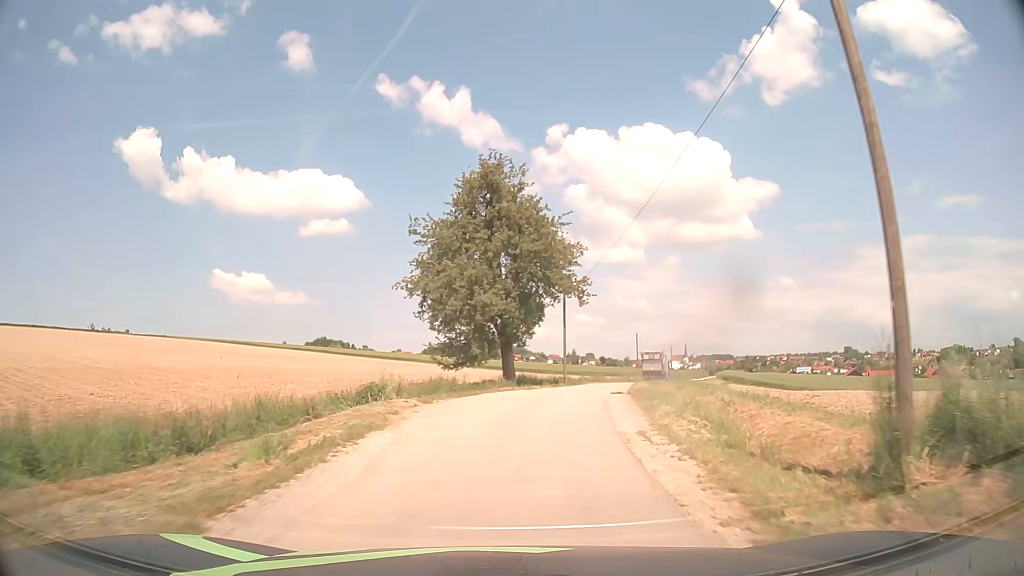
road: unclassified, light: Day
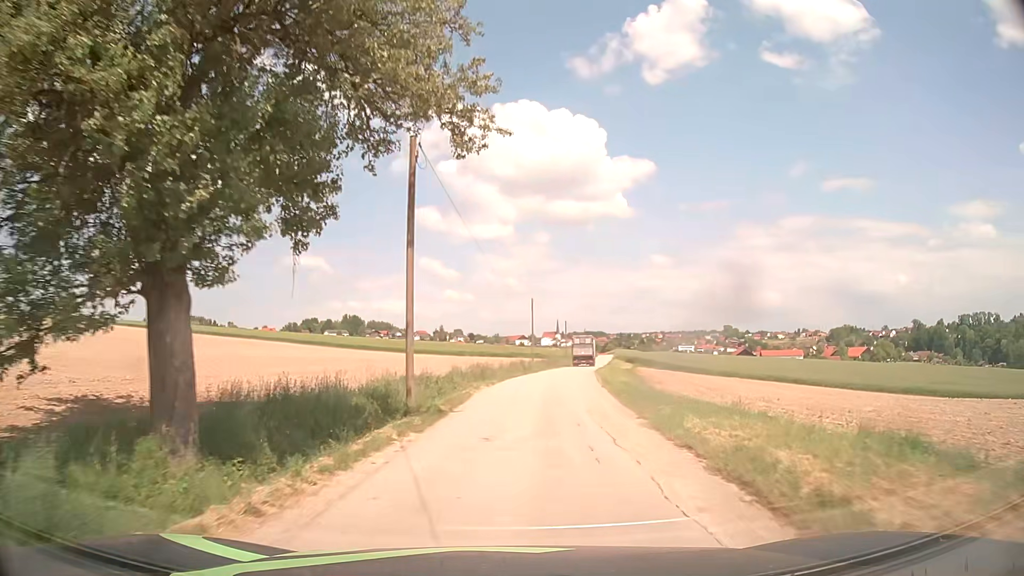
(+2.7, +27.7) m; +11°
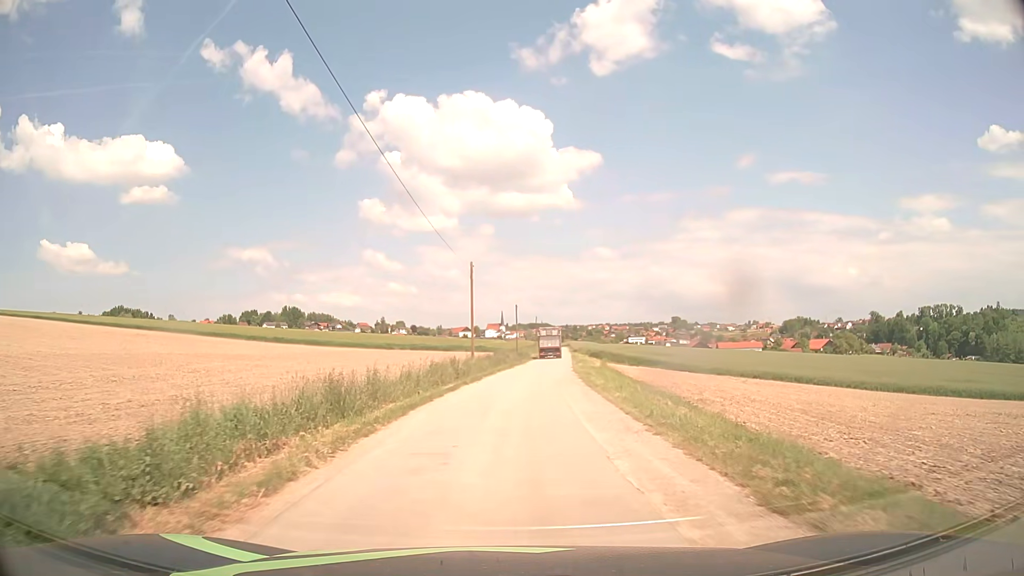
(+1.0, +21.5) m; +5°
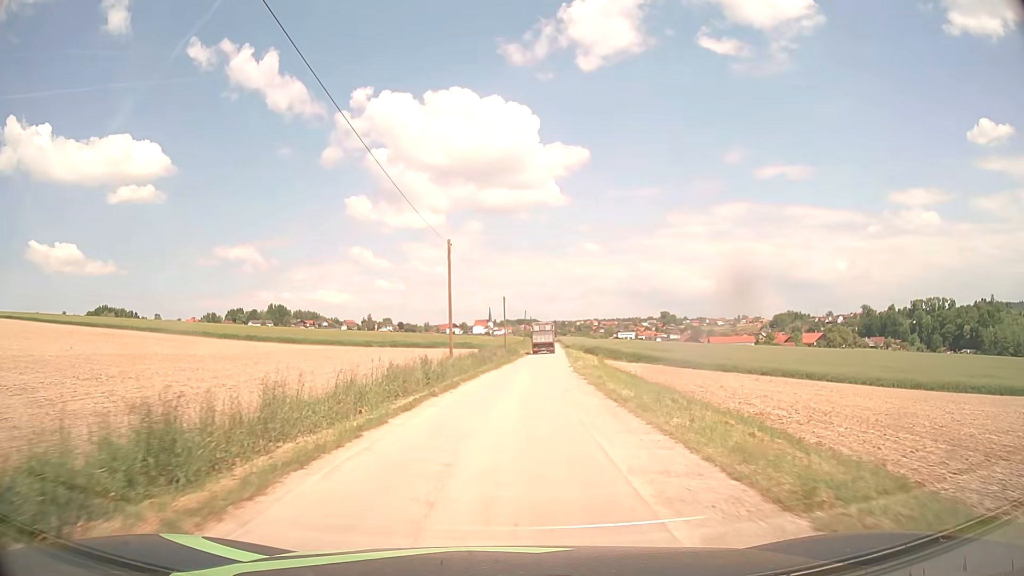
(+0.1, +7.4) m; +1°
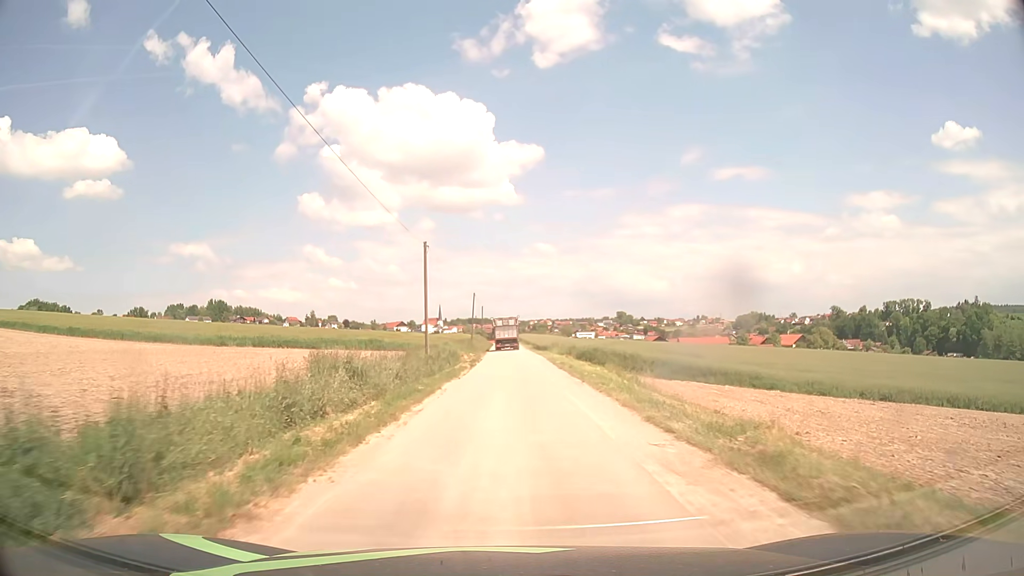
(+1.3, +38.9) m; +4°
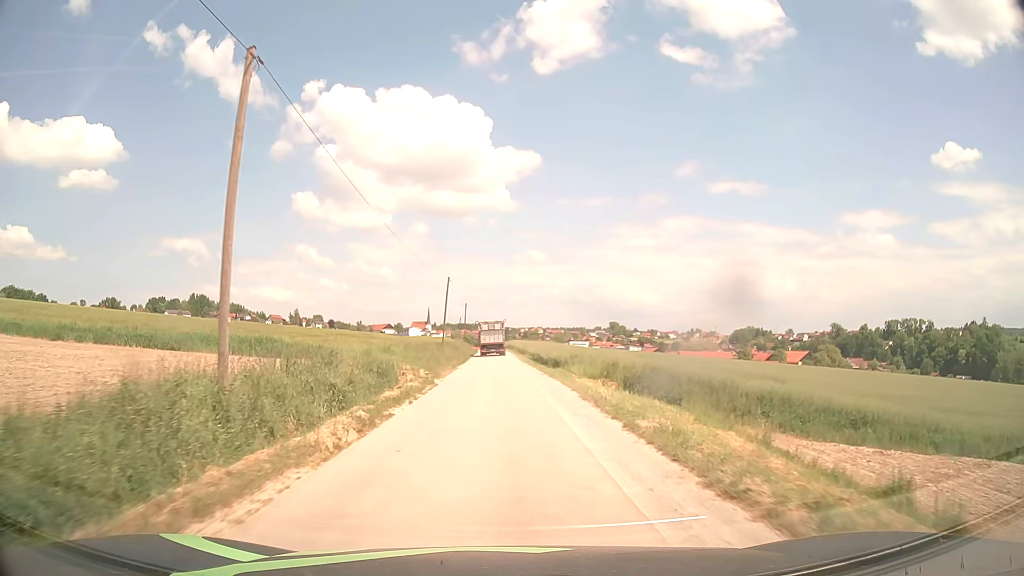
(+0.3, +24.1) m; +1°
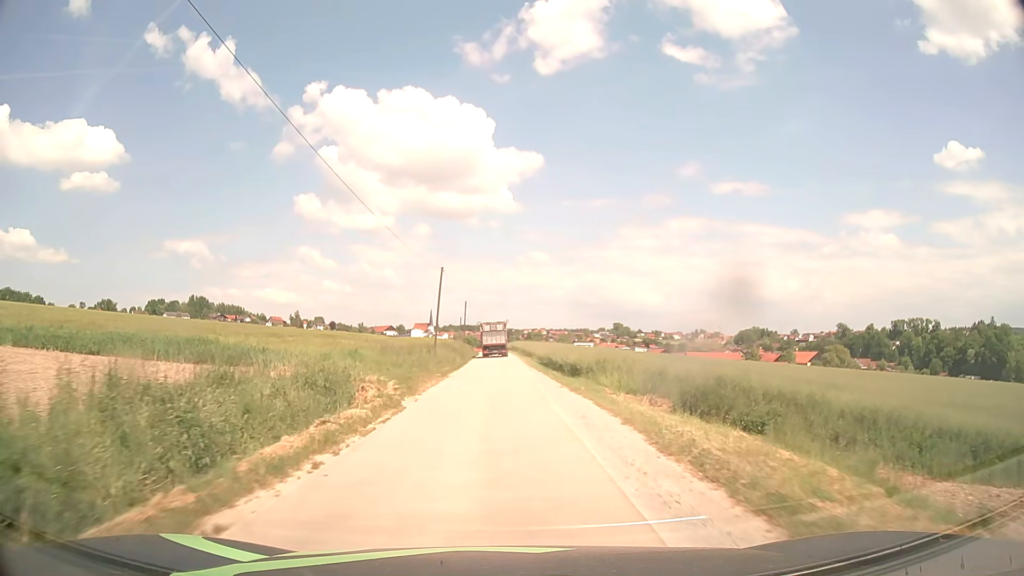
(0.0, +8.0) m; 0°
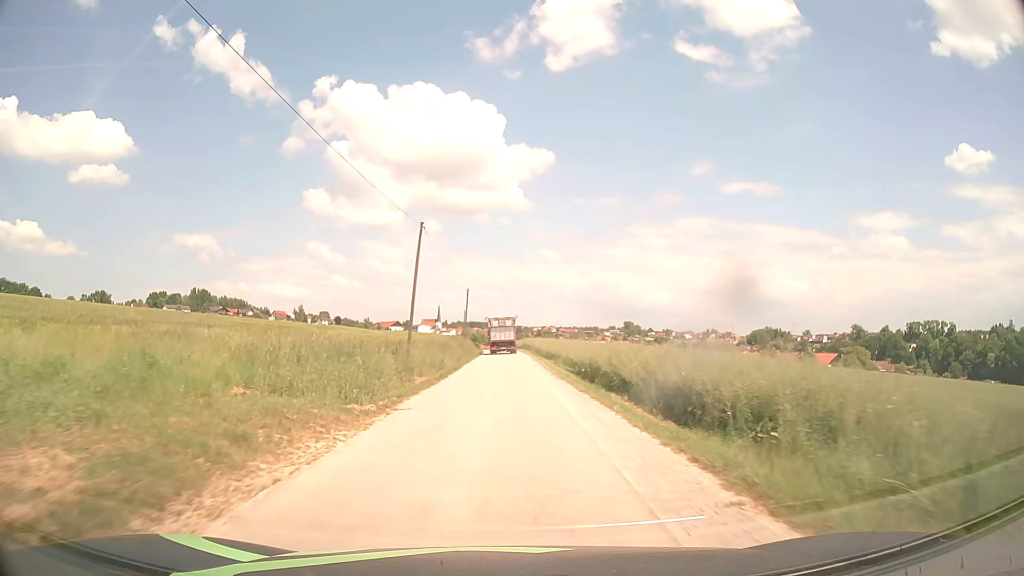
(-0.1, +16.1) m; -1°
(0, +10) (0, +20) (0, +30) (0, +40) (0, +50) (0, +60) (0, +70) (-1, +80) (-1, +90) (-2, +100) m
